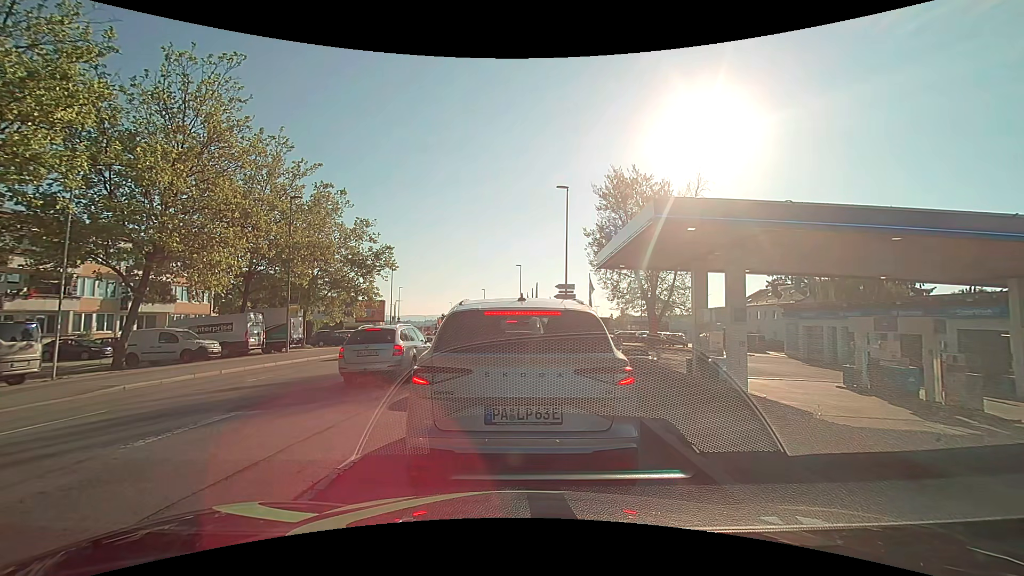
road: tertiary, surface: asphalt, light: Day
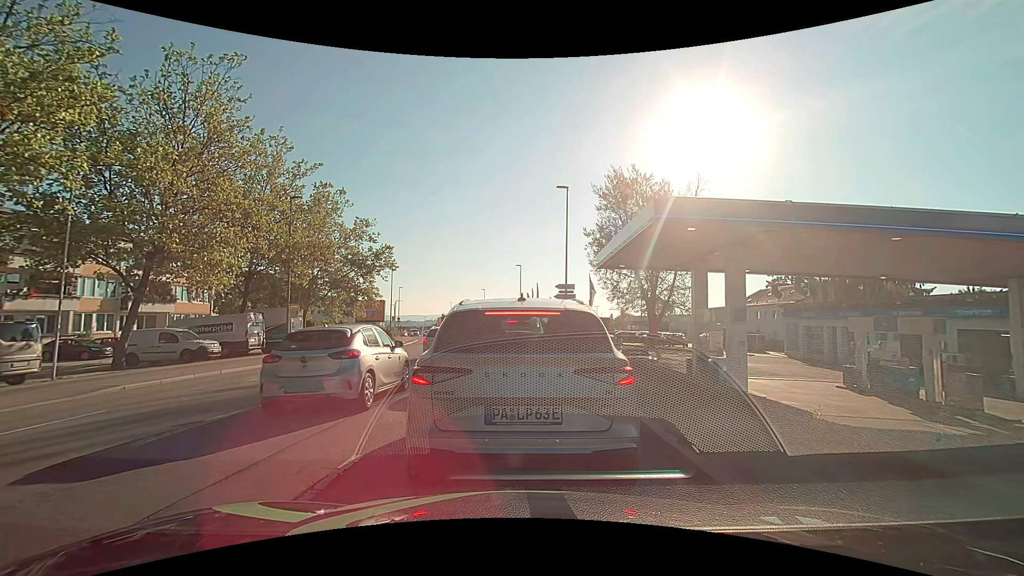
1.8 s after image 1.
(0.0, 0.0) m; 0°
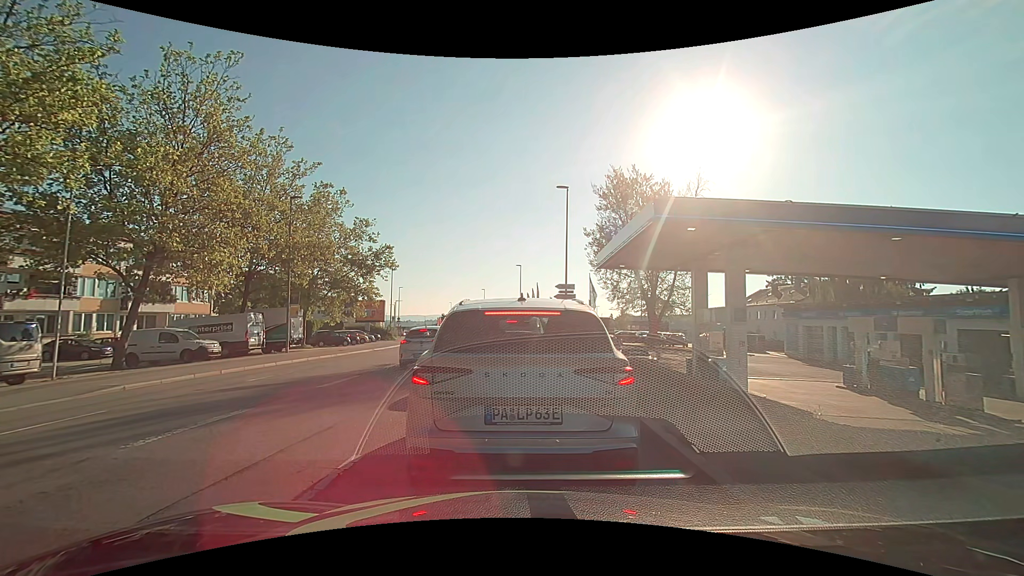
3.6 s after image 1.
(0.0, 0.0) m; 0°
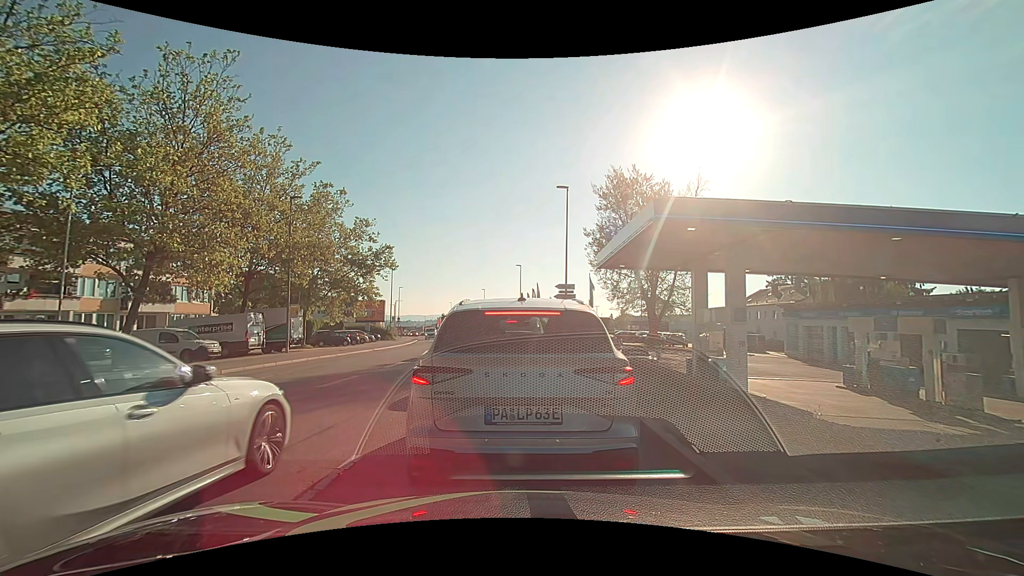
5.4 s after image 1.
(0.0, 0.0) m; 0°
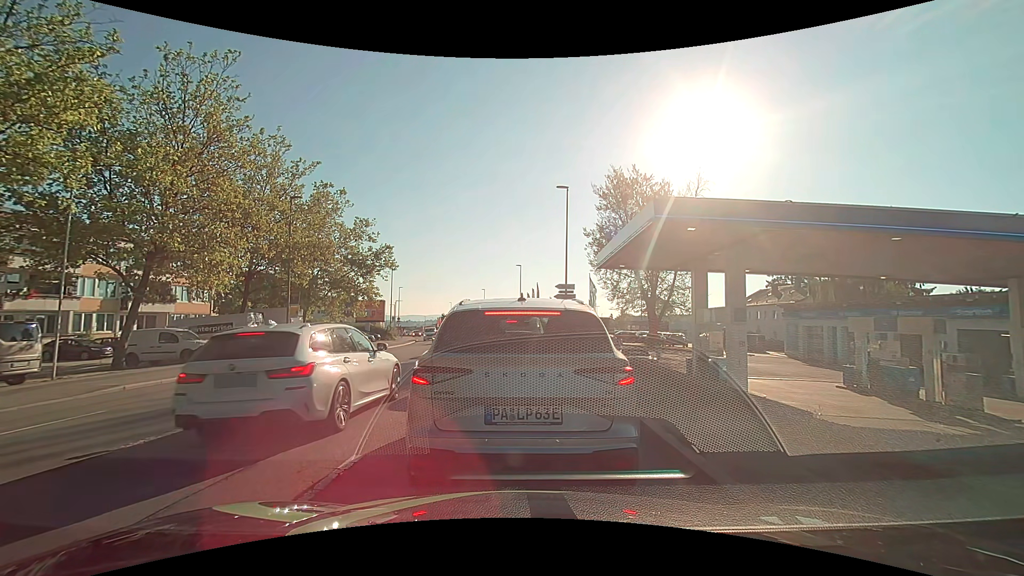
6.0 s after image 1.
(0.0, 0.0) m; 0°
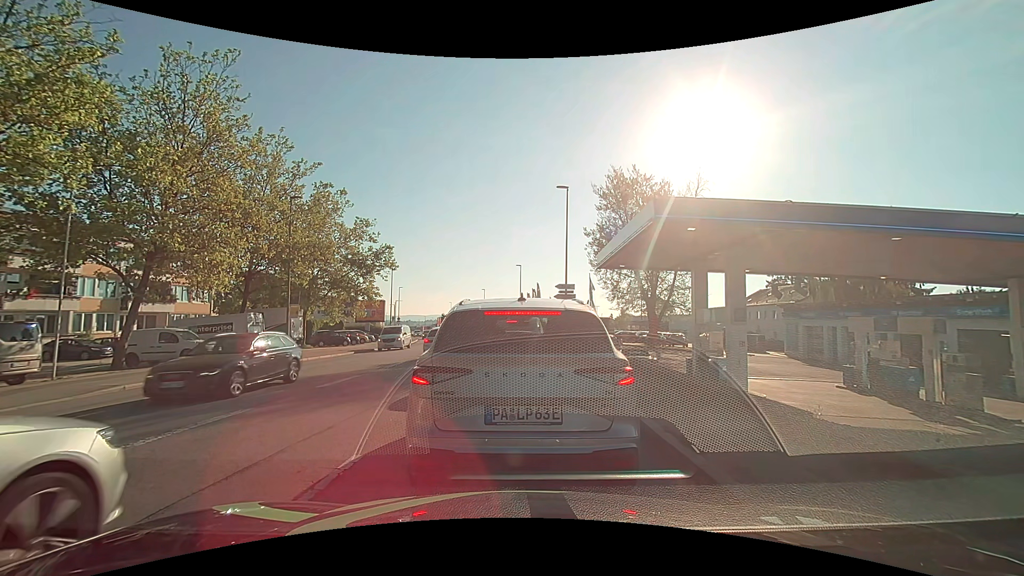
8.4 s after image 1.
(0.0, 0.0) m; 0°
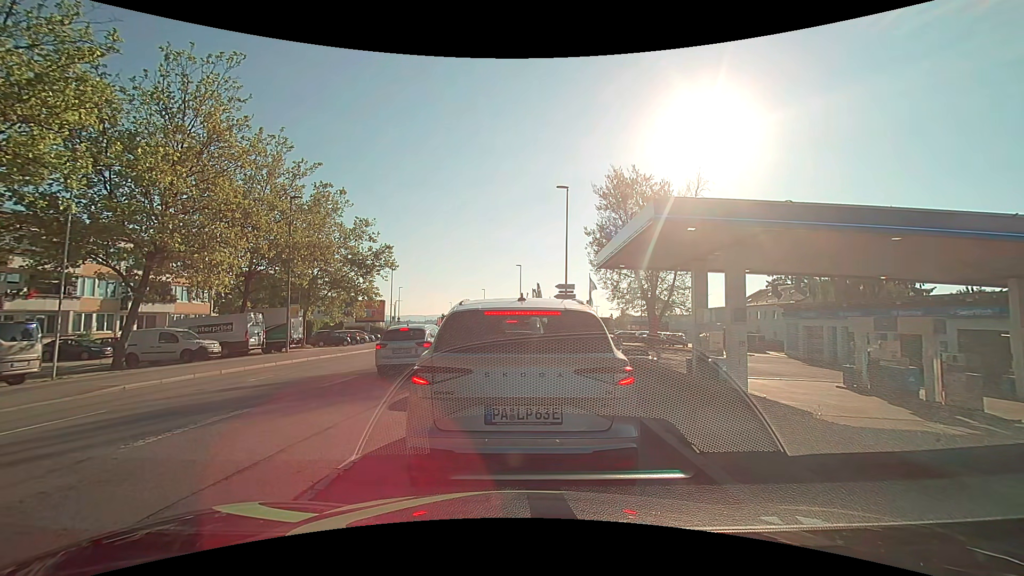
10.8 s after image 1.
(0.0, 0.0) m; 0°
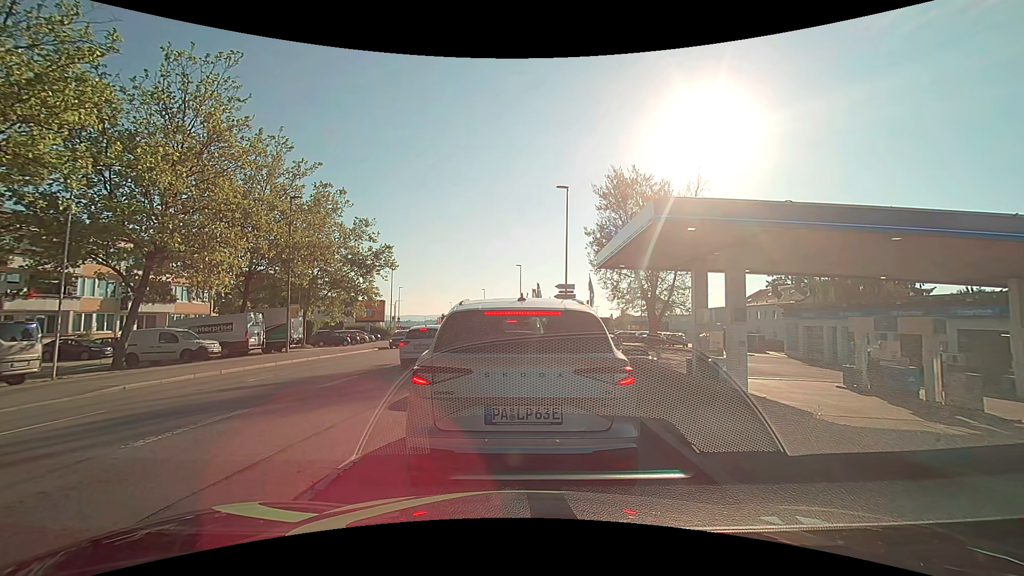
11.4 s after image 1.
(0.0, 0.0) m; 0°
